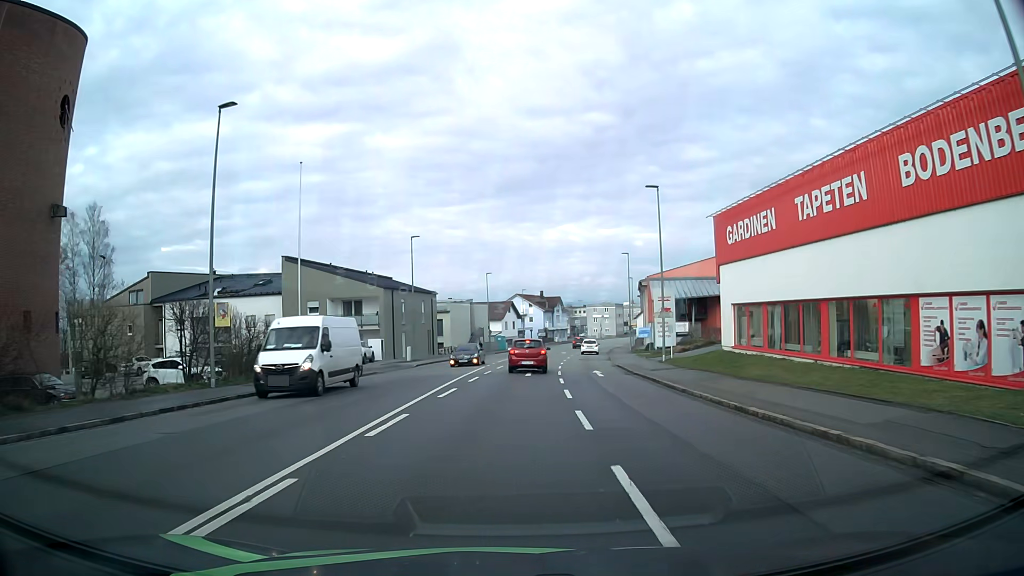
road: tertiary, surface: asphalt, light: Day
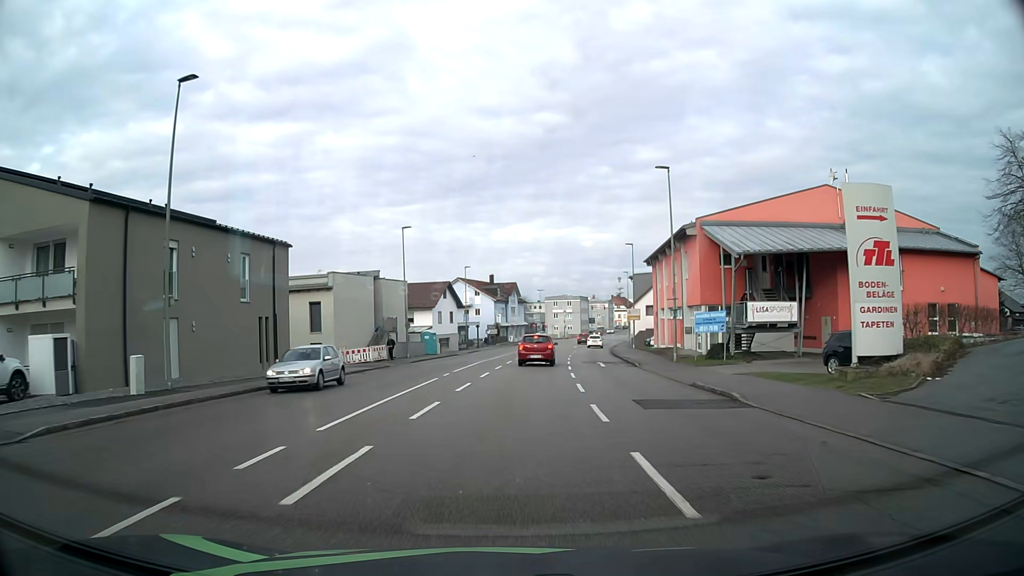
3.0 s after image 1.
(+1.3, +35.8) m; +5°
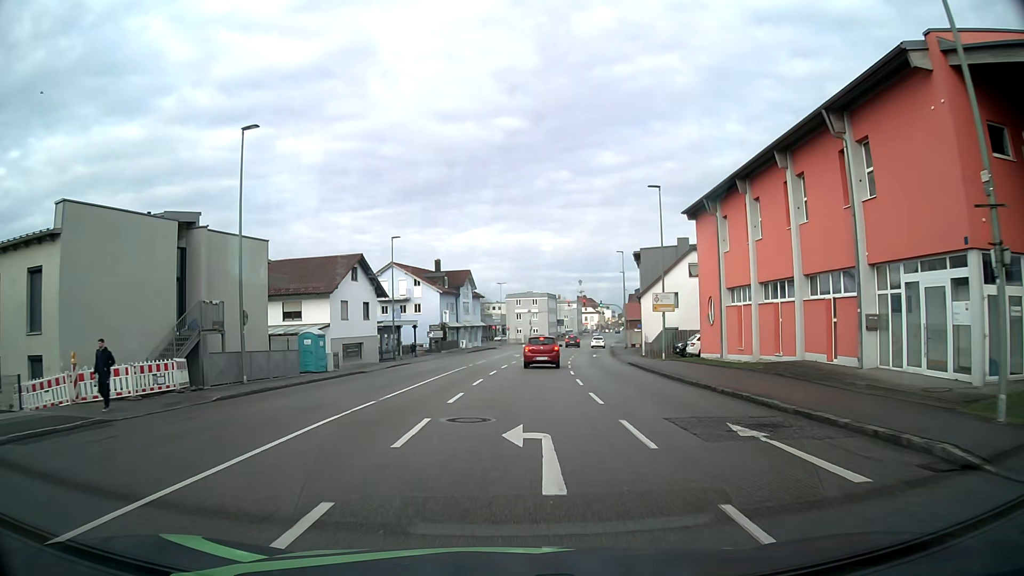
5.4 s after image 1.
(+0.7, +27.1) m; +3°
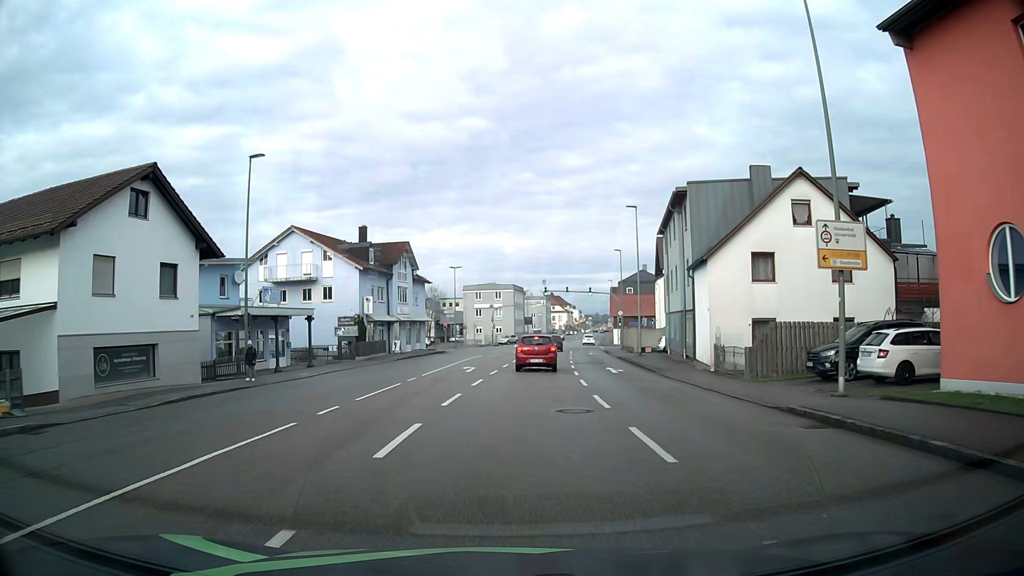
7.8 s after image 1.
(+0.7, +25.1) m; +3°
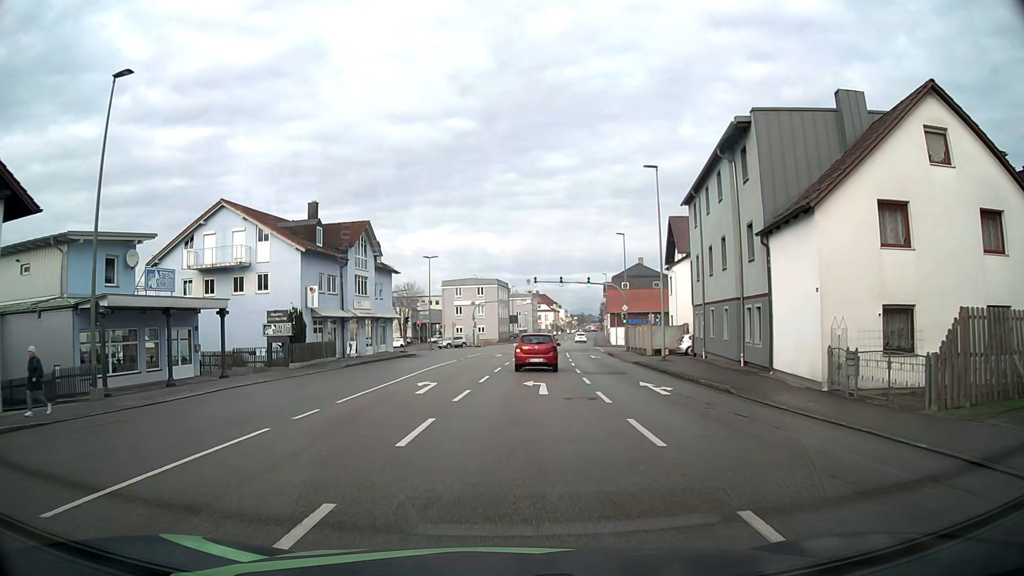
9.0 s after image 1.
(+0.2, +11.1) m; +2°
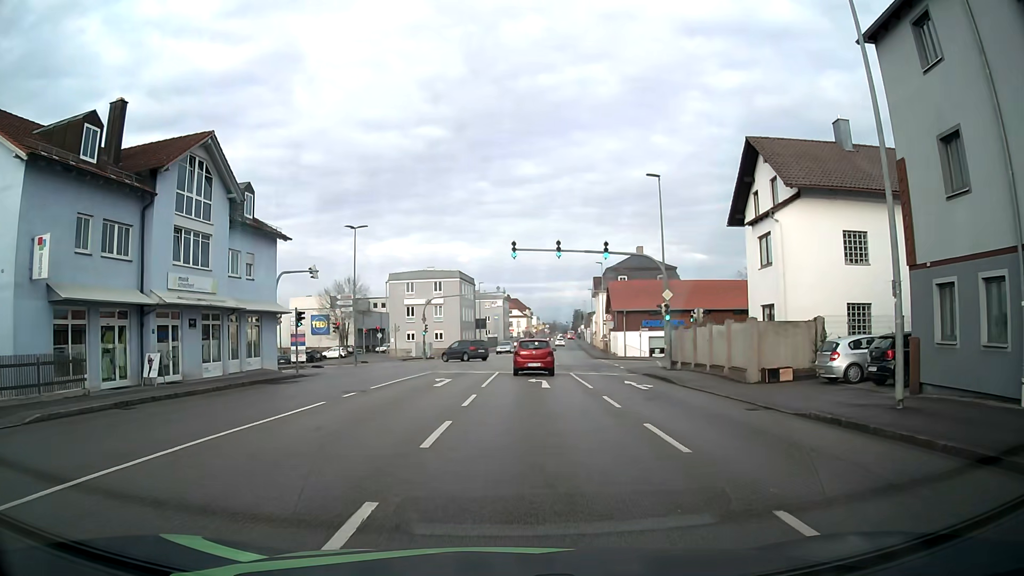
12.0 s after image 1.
(+0.5, +24.1) m; +3°
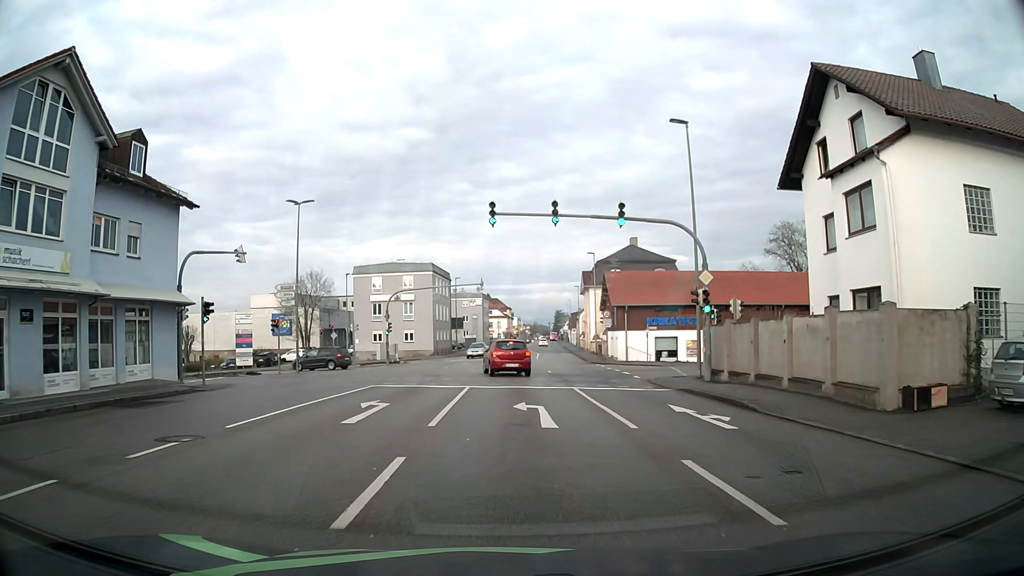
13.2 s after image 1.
(+0.1, +9.7) m; +2°
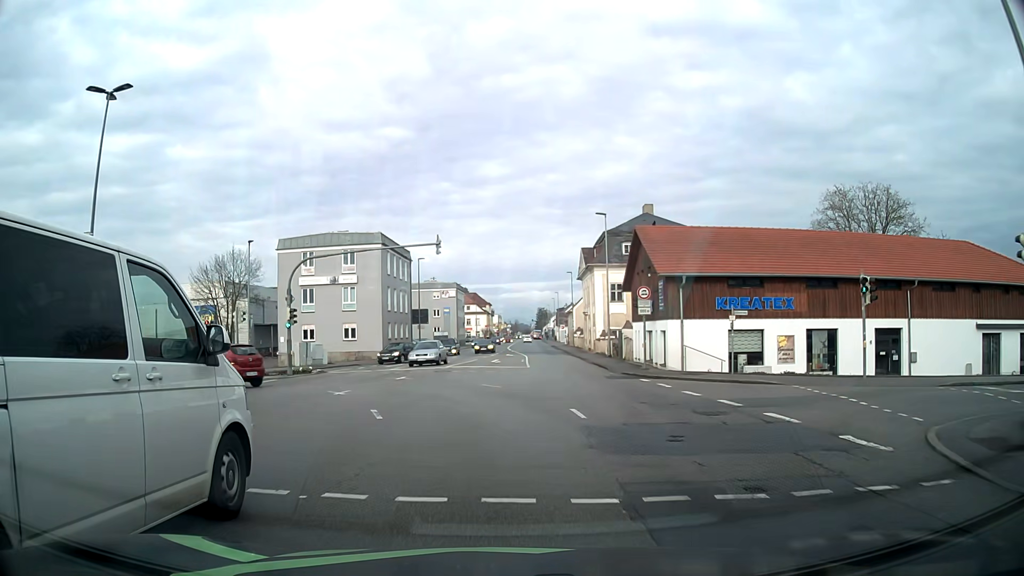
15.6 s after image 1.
(+0.2, +20.2) m; +1°
(0, +10) (-3, +19) (-11, +25) (-21, +26) (-31, +26) (-41, +26) (-51, +25) (-61, +25) (-71, +26) (-81, +27) m
